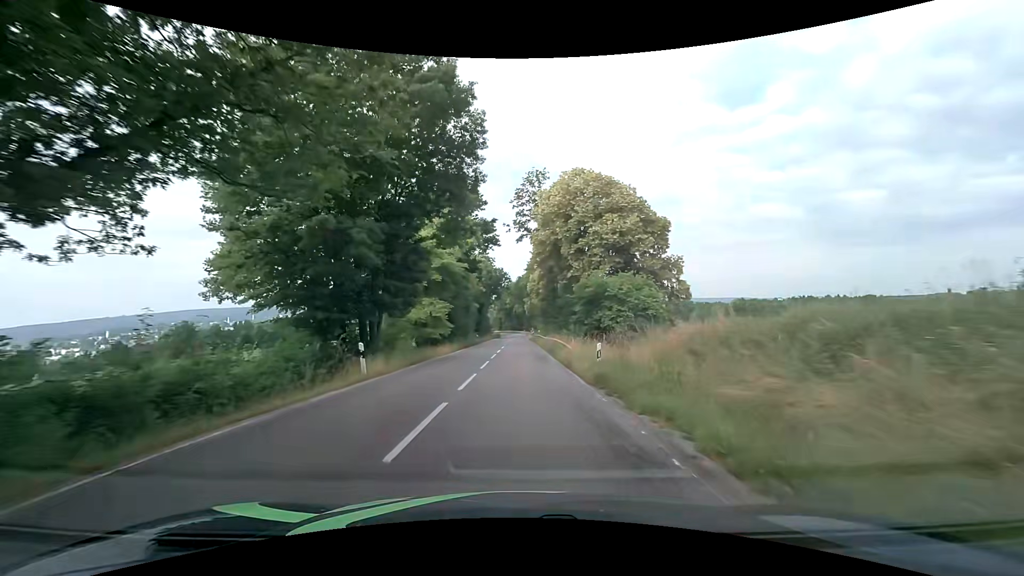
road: tertiary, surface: asphalt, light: Day
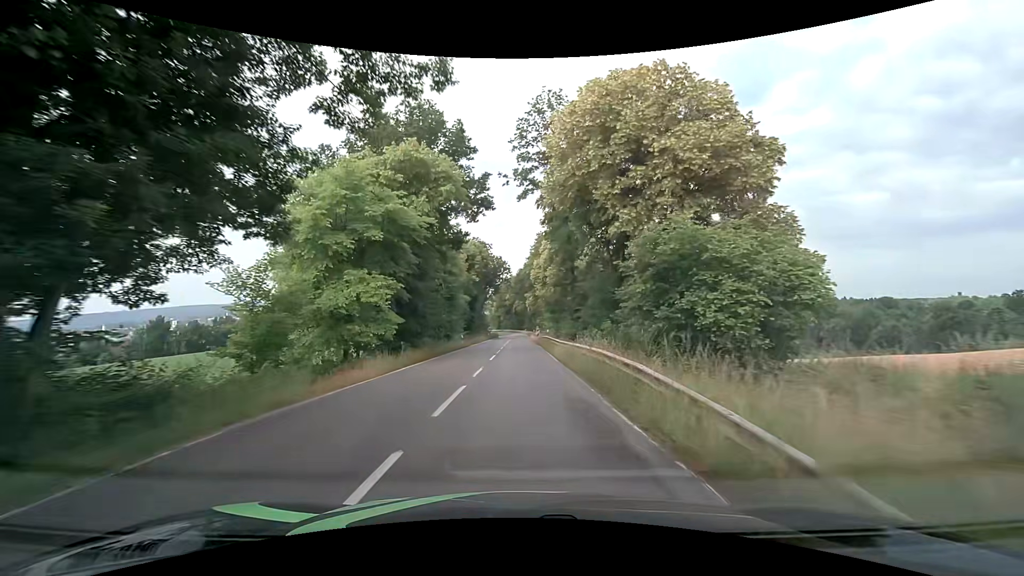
(-0.1, +16.1) m; 0°
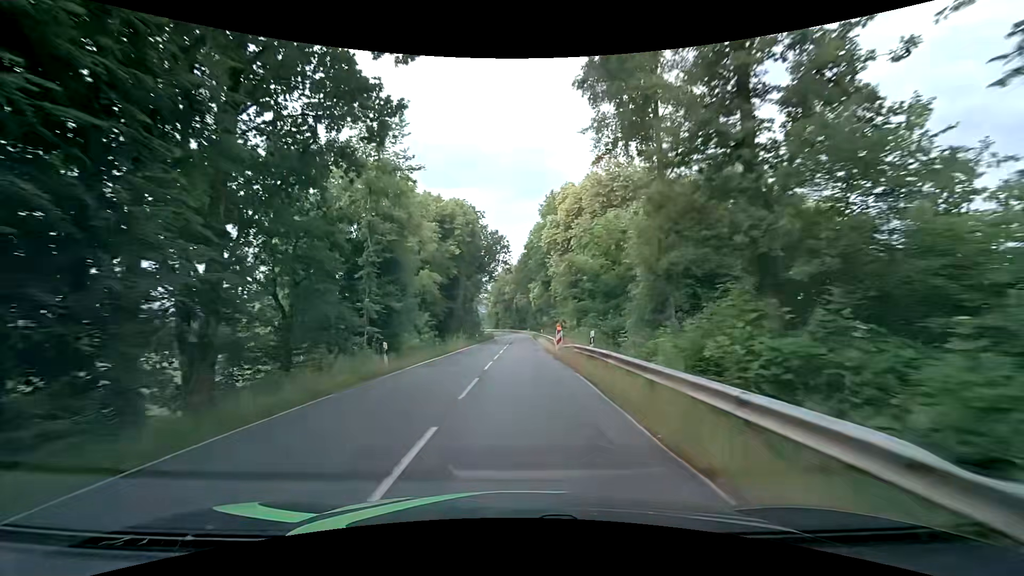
(-0.1, +24.9) m; 0°
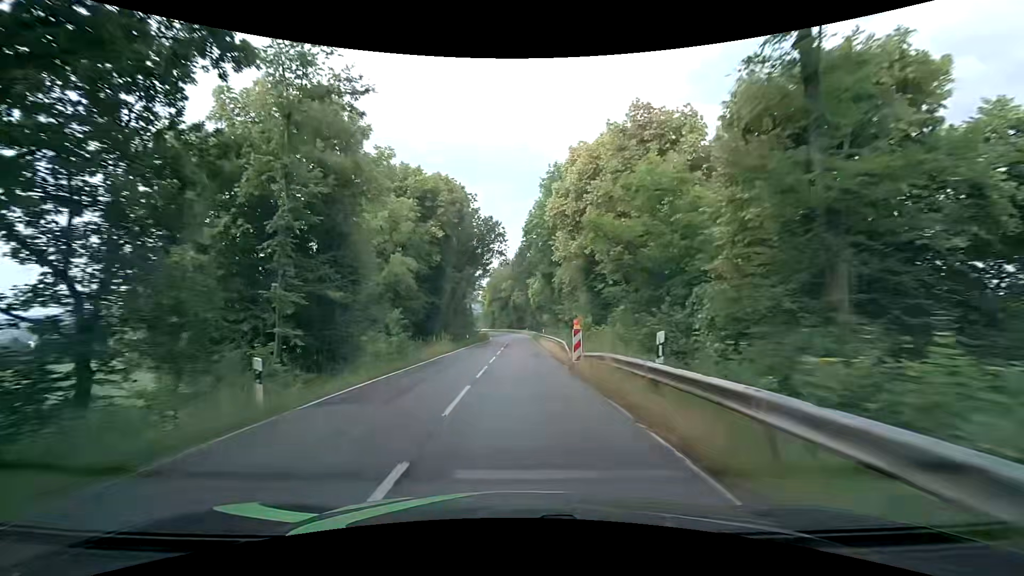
(0.0, +8.5) m; -1°
(0, +10) (0, +20) (+1, +30) (+1, +40) (+1, +50) (+1, +60) (+1, +70) (+1, +80) (+1, +90) (0, +100) m
